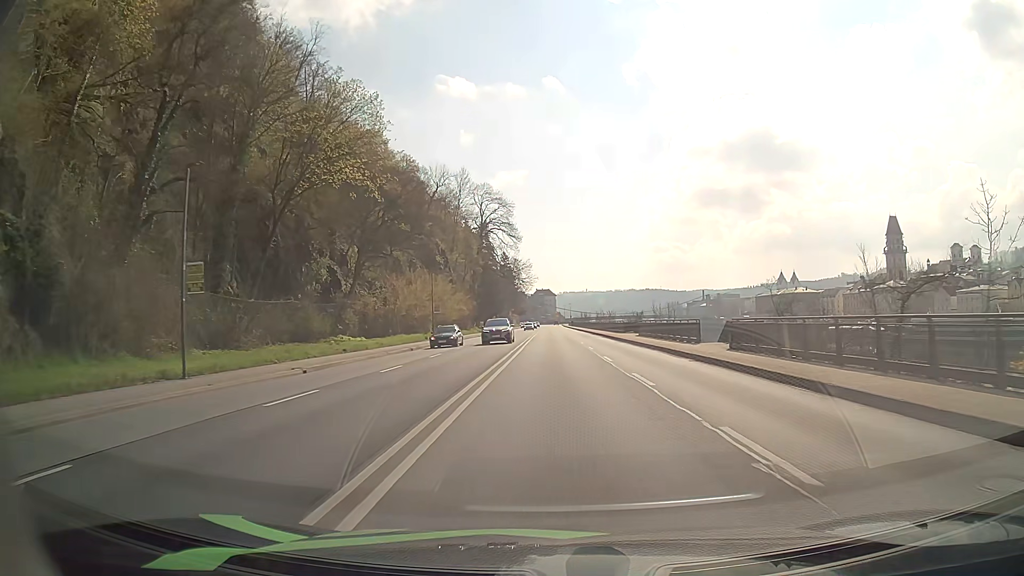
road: primary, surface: asphalt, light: Day
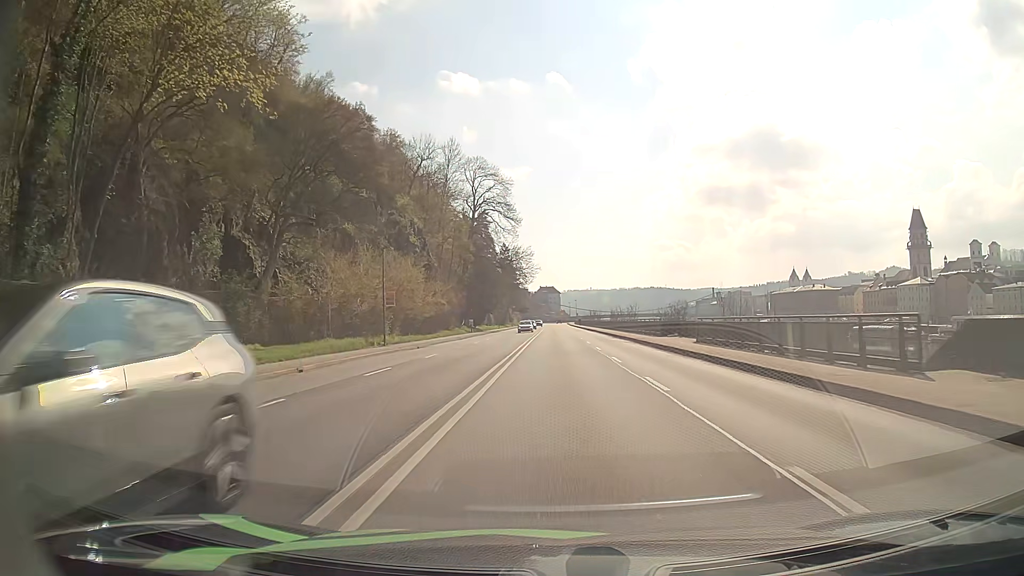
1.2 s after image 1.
(-0.1, +20.4) m; 0°
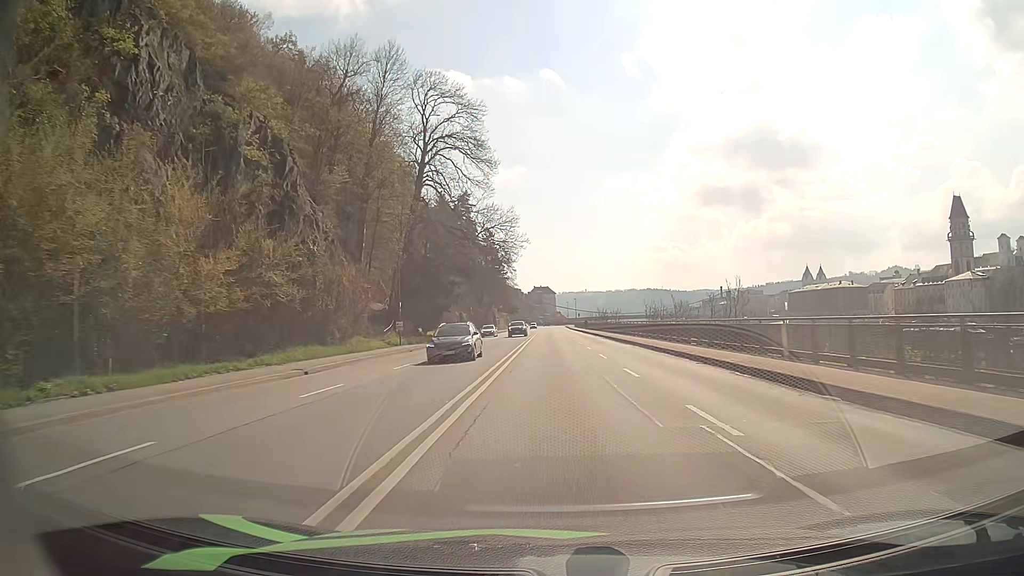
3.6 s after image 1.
(0.0, +41.1) m; 0°
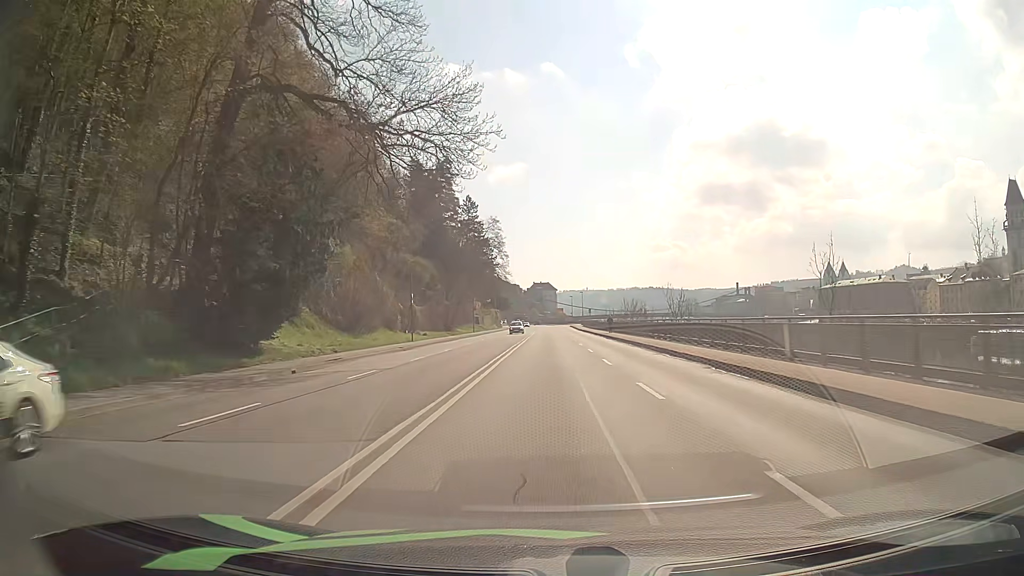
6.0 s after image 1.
(+0.2, +41.2) m; 0°
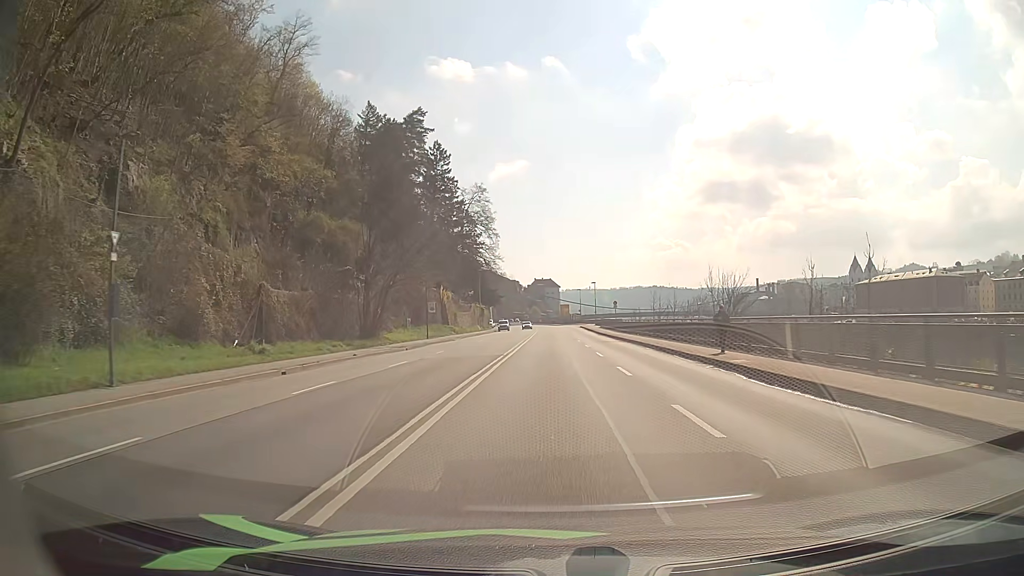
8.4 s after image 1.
(-0.2, +40.0) m; 0°
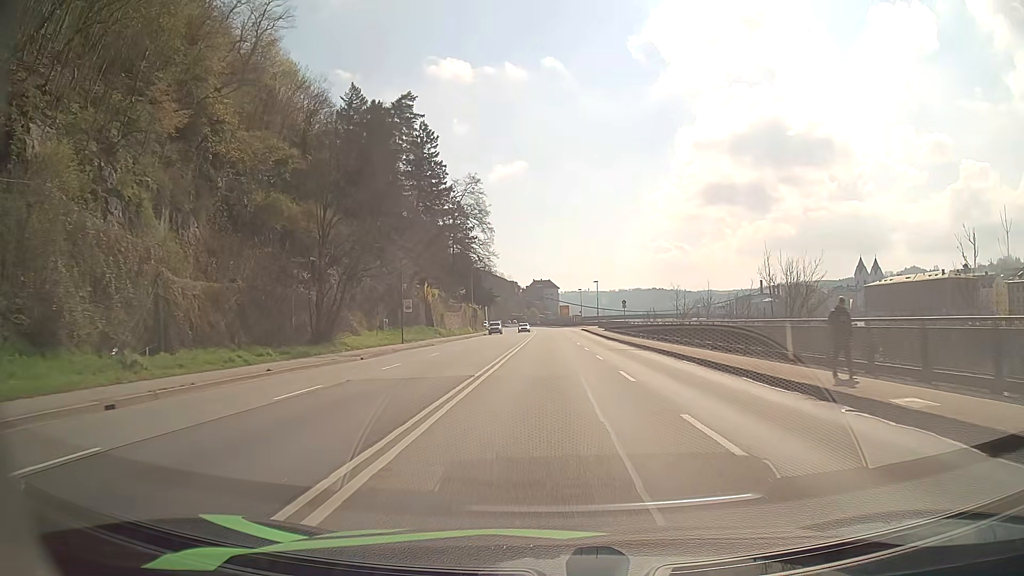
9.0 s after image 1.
(0.0, +9.9) m; 0°
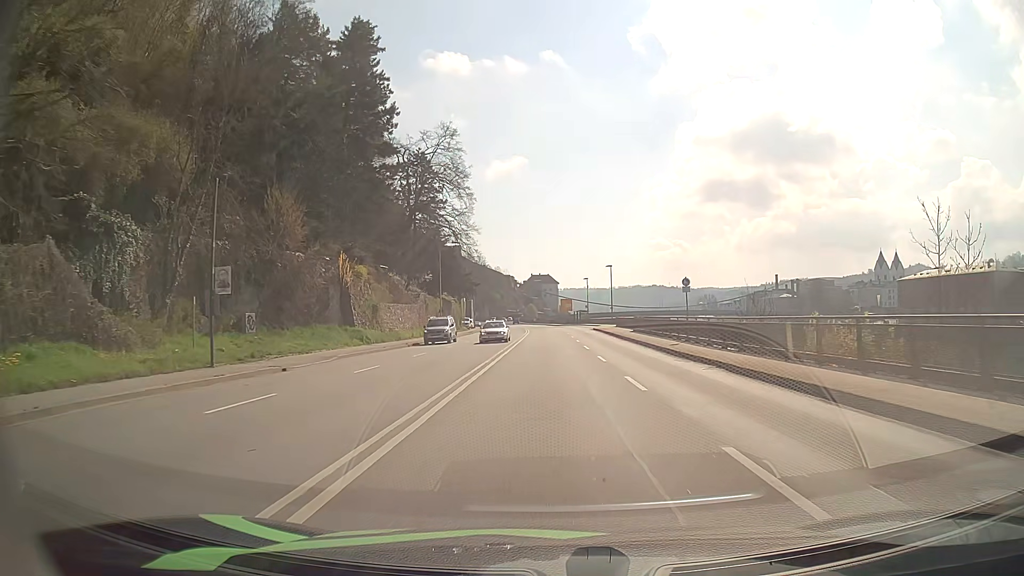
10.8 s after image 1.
(0.0, +29.8) m; 0°
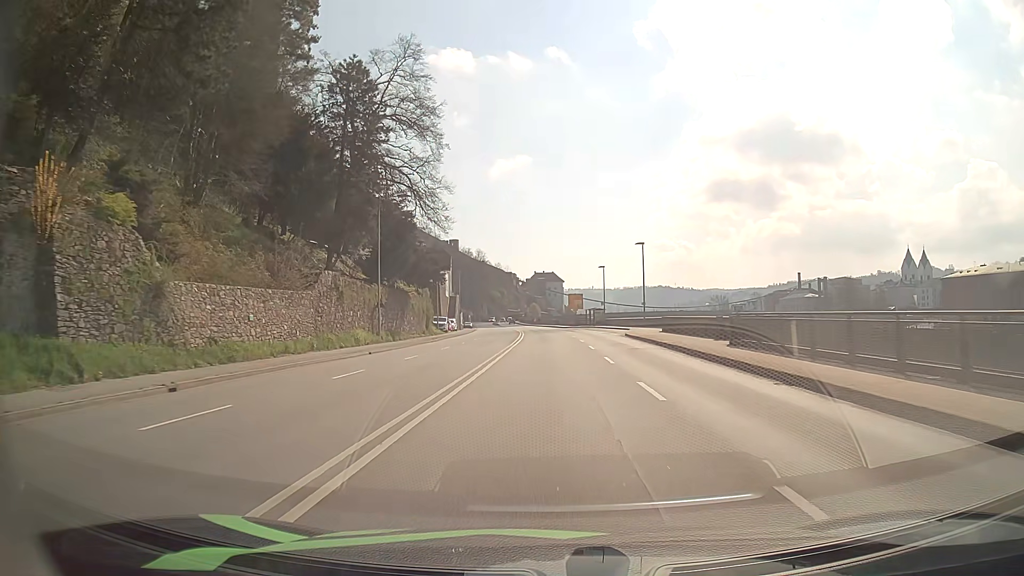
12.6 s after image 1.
(0.0, +29.0) m; 0°
(0, +10) (0, +20) (0, +30) (-1, +40) (-1, +50) (-1, +60) (-1, +70) (-2, +80) (-2, +90) (-3, +100) m
